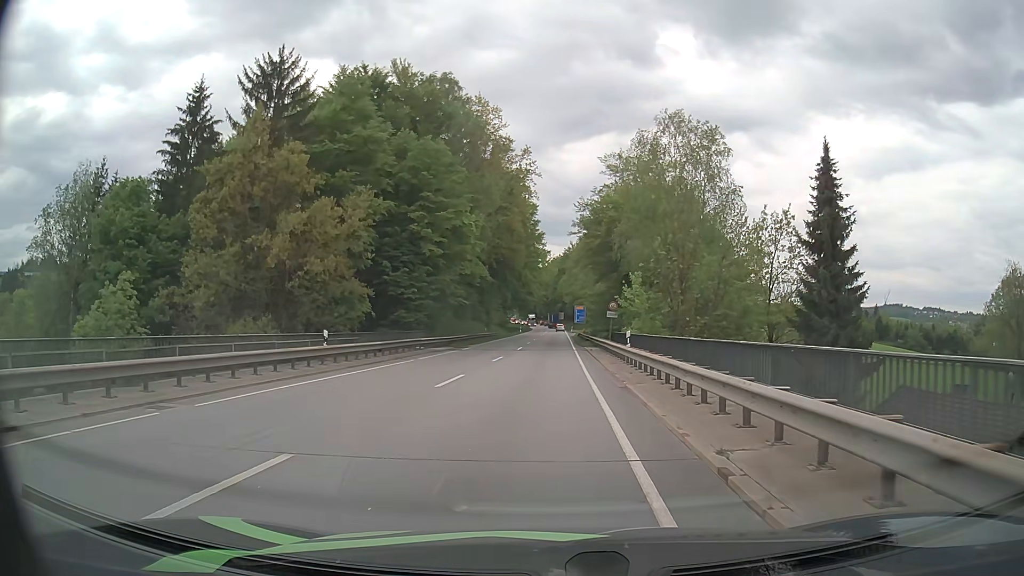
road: primary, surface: asphalt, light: Day
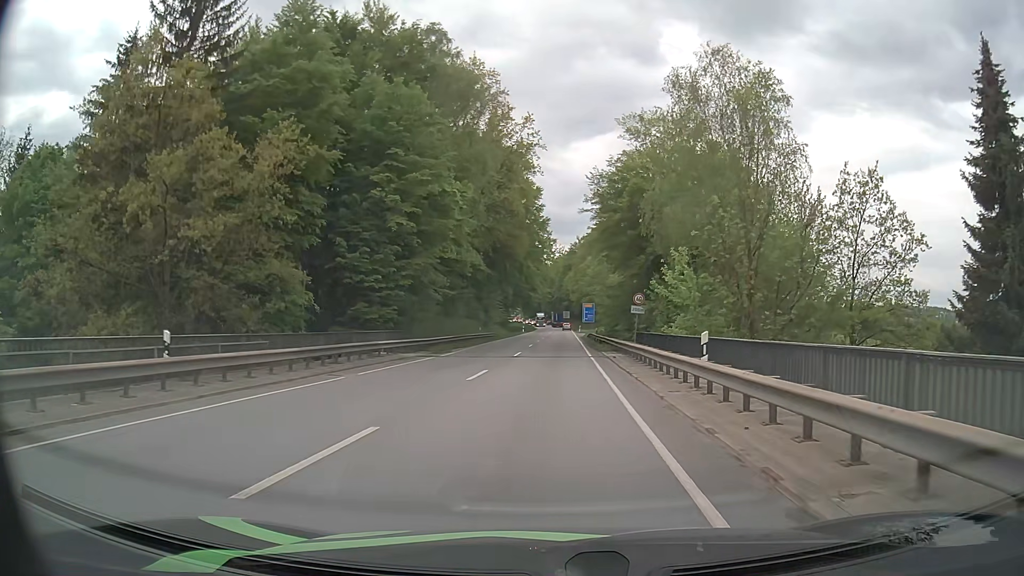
(-0.1, +10.9) m; 0°
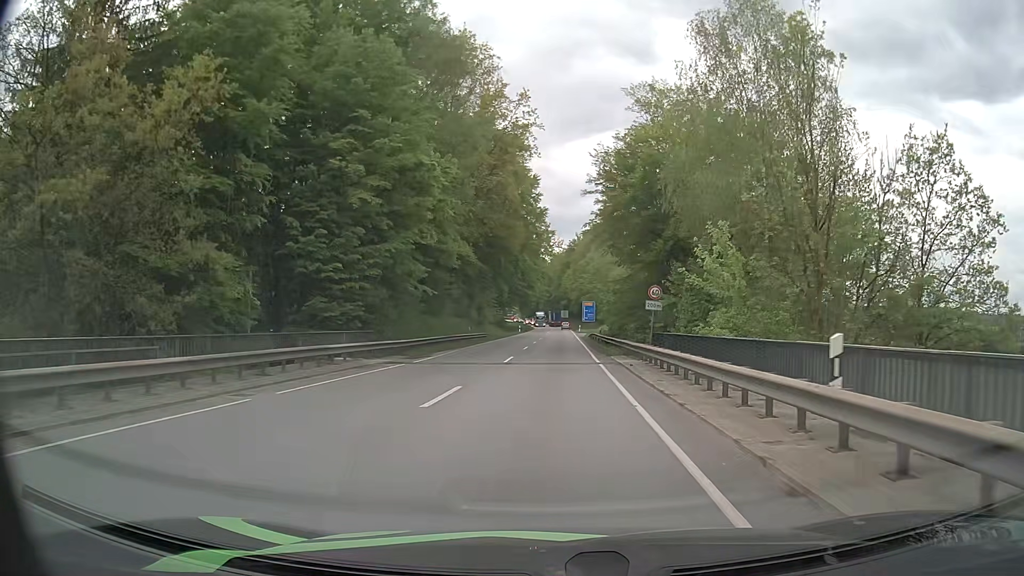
(0.0, +6.2) m; 0°
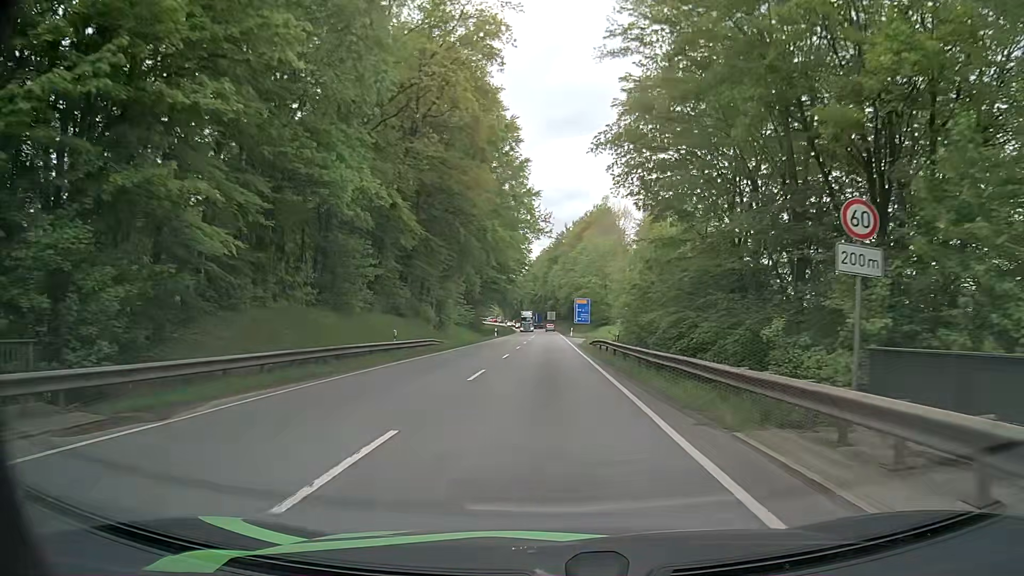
(+0.2, +21.5) m; +1°
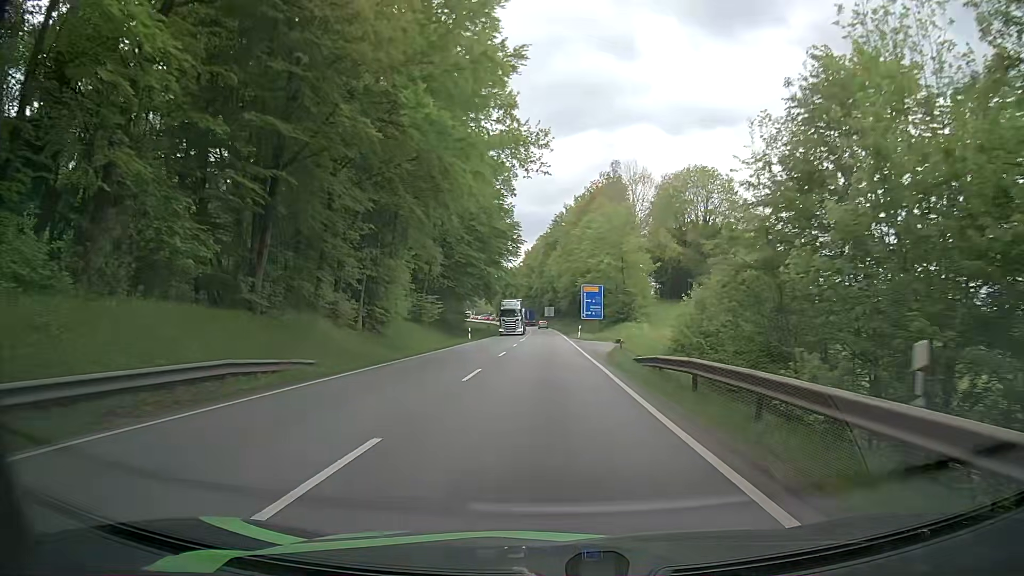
(0.0, +25.0) m; 0°
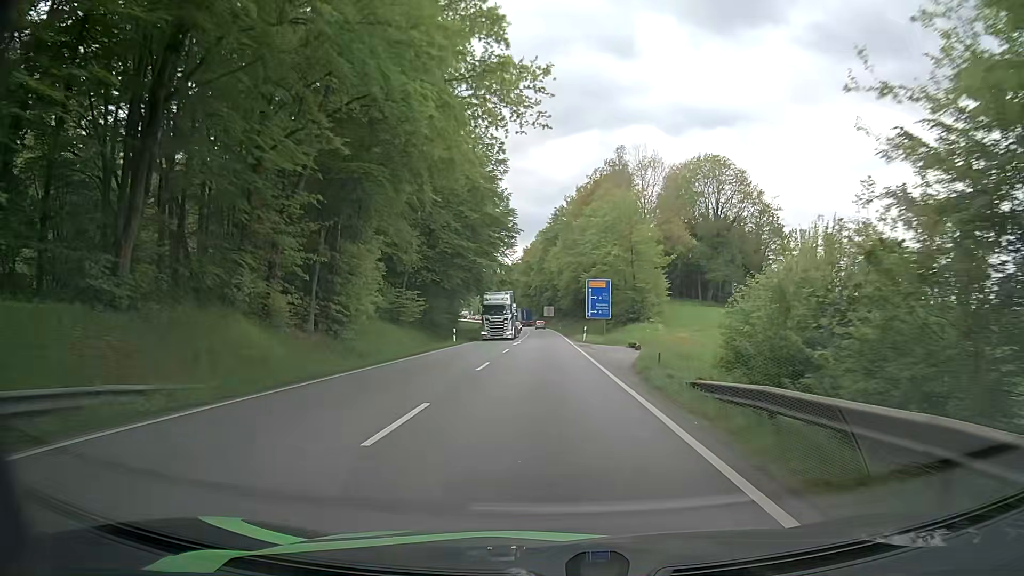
(0.0, +8.7) m; 0°
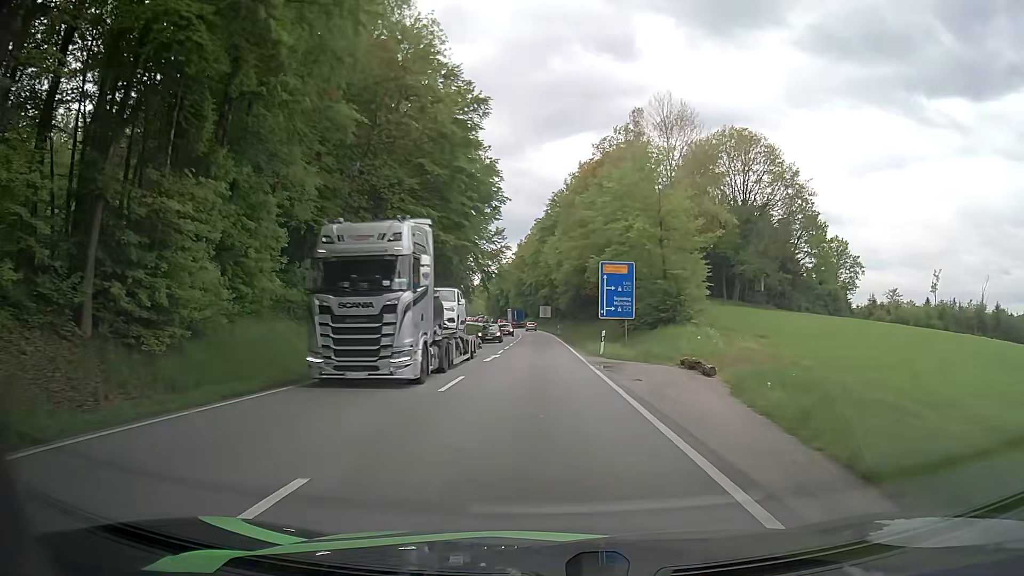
(+0.1, +17.6) m; 0°
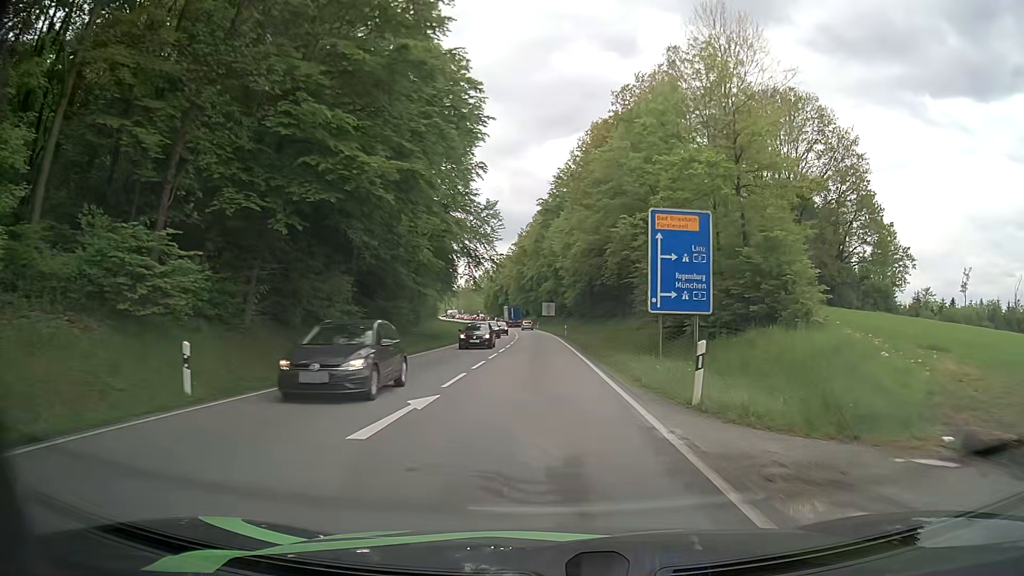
(0.0, +17.9) m; 0°
(0, +10) (0, +20) (0, +30) (-1, +40) (-1, +50) (-1, +60) (-2, +70) (-2, +80) (-3, +90) (-4, +100) m
